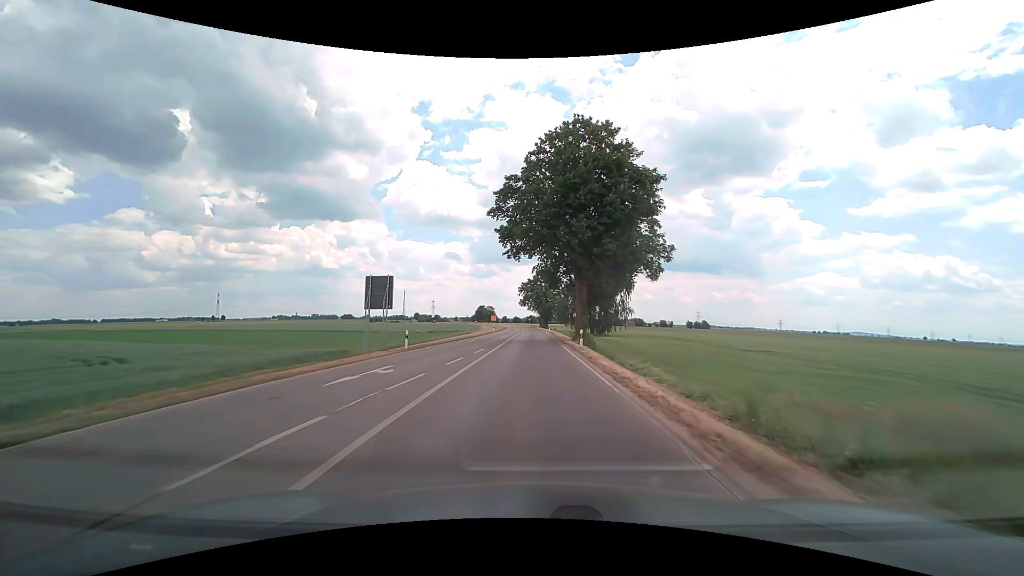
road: tertiary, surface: asphalt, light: Day
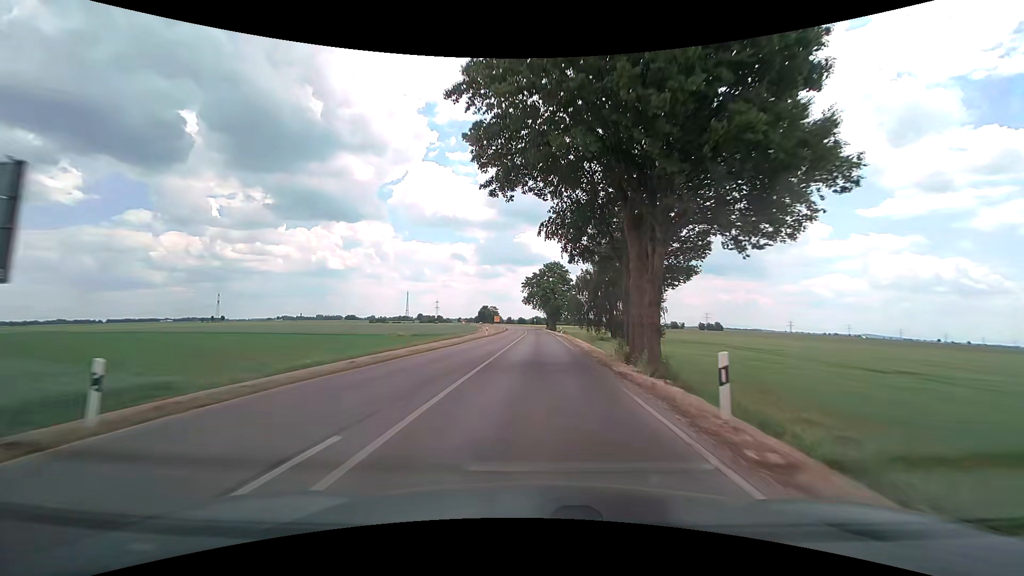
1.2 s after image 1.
(-0.1, +19.3) m; -1°
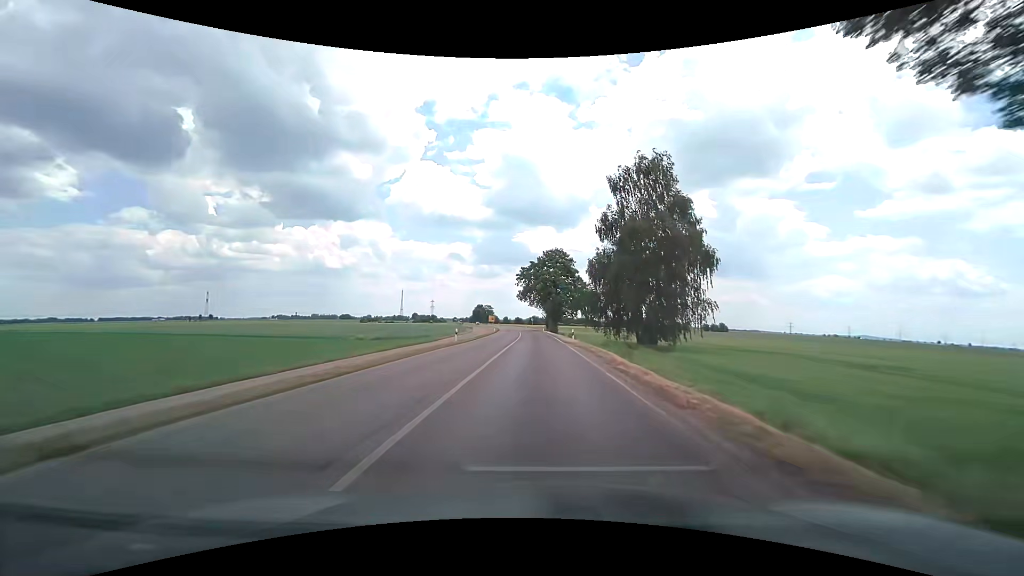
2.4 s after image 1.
(0.0, +20.6) m; 0°
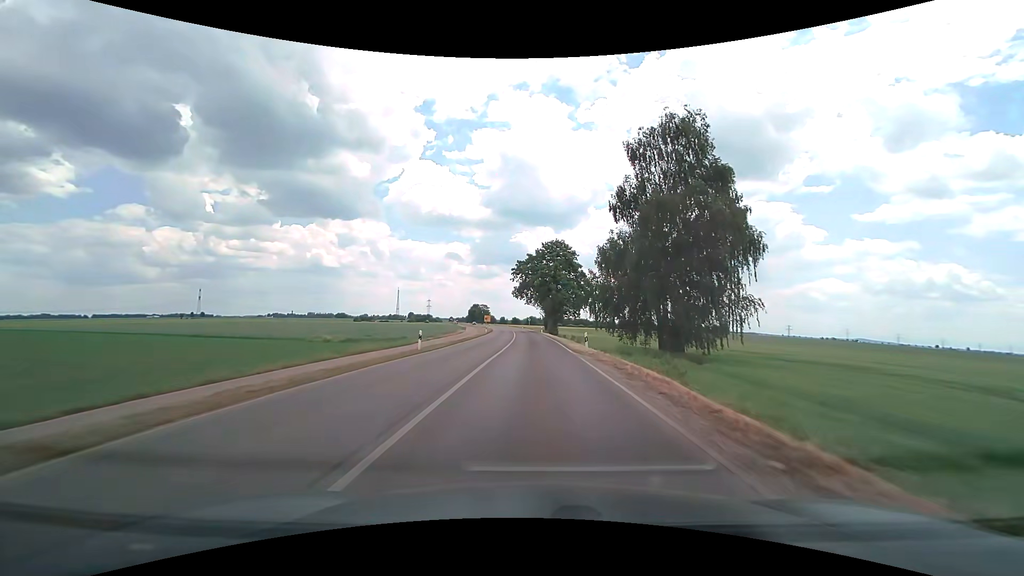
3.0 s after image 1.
(0.0, +10.8) m; 0°
(0, +10) (0, +20) (0, +30) (0, +40) (0, +50) (0, +60) (-1, +70) (-1, +80) (-2, +90) (-2, +100) m
